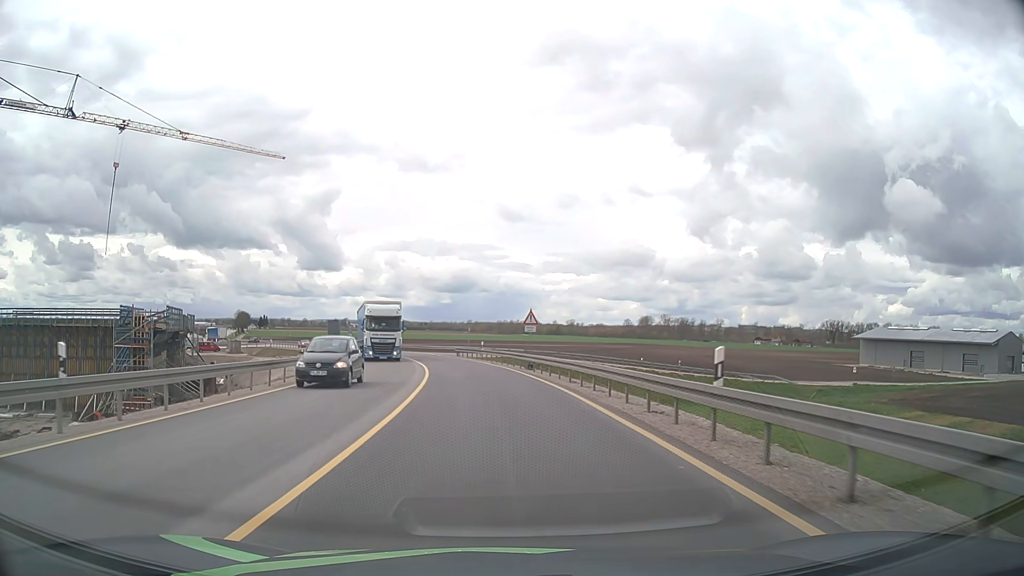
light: Day
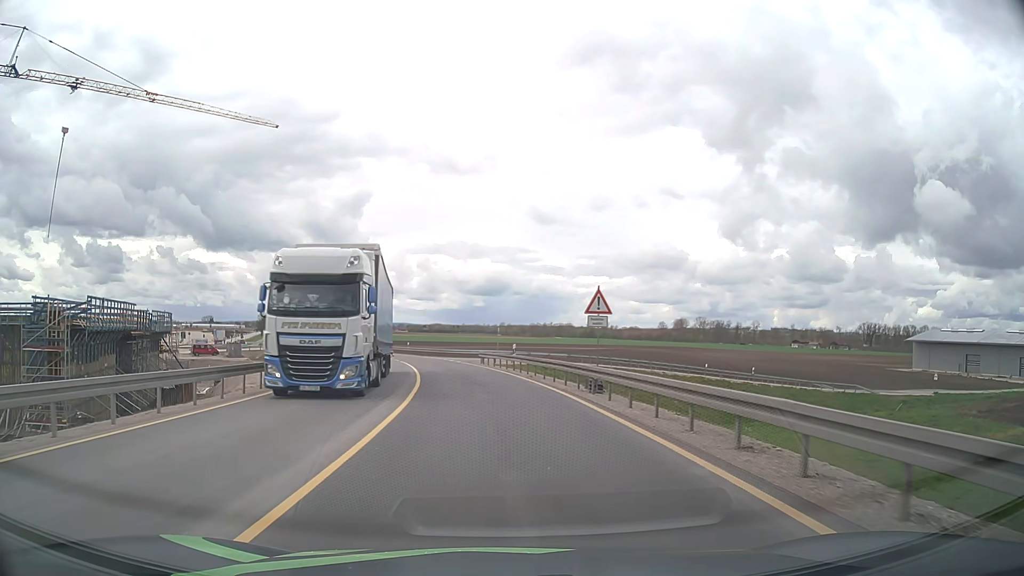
(-0.4, +14.7) m; -3°
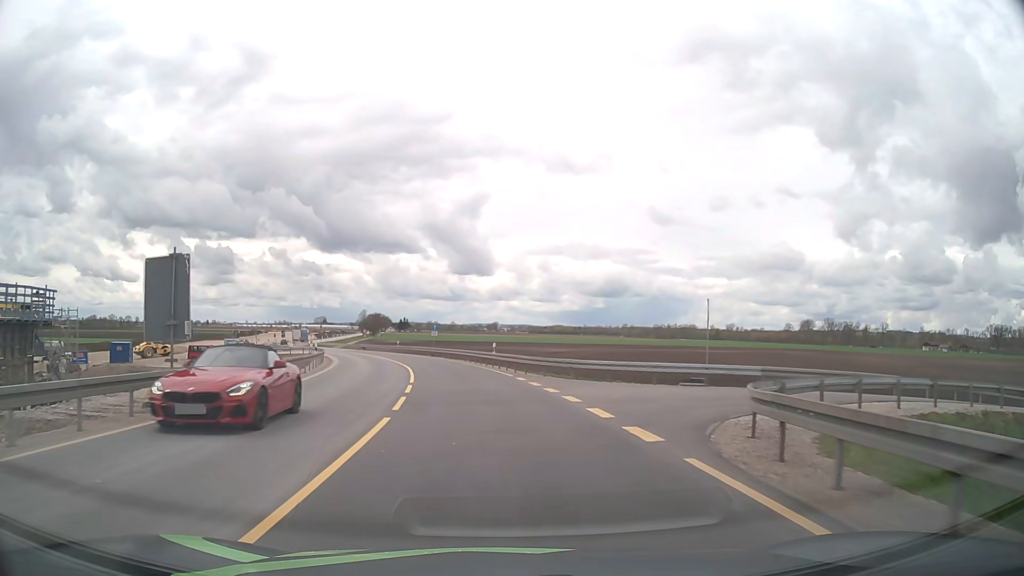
(-3.2, +38.4) m; -10°
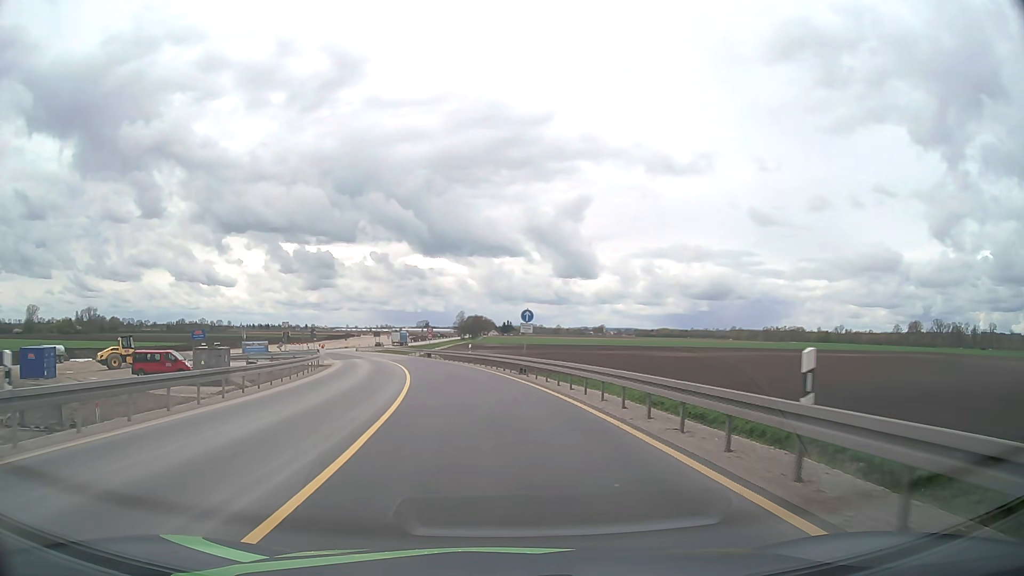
(-2.5, +30.9) m; -9°
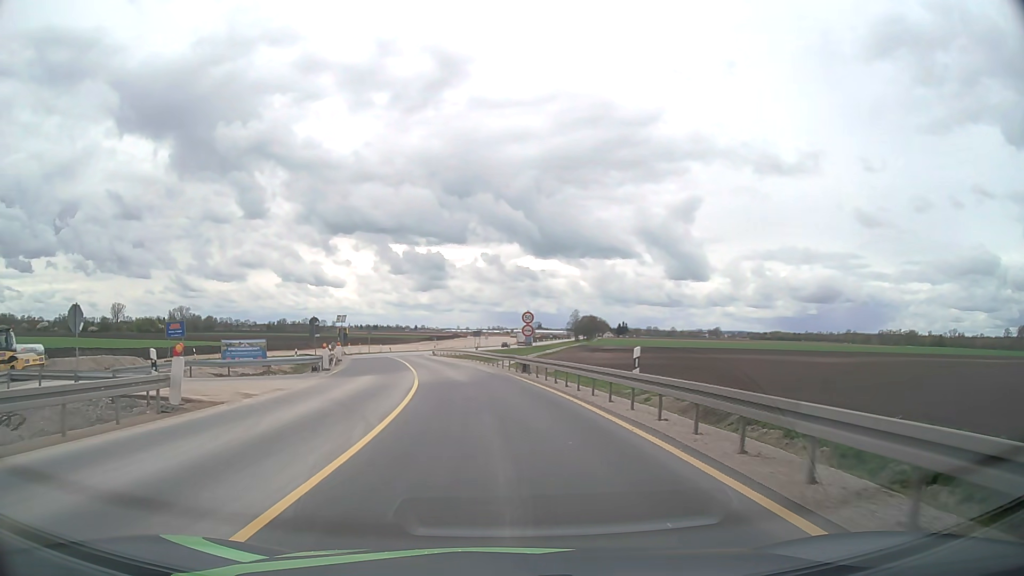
(-2.6, +31.7) m; -10°
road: unclassified
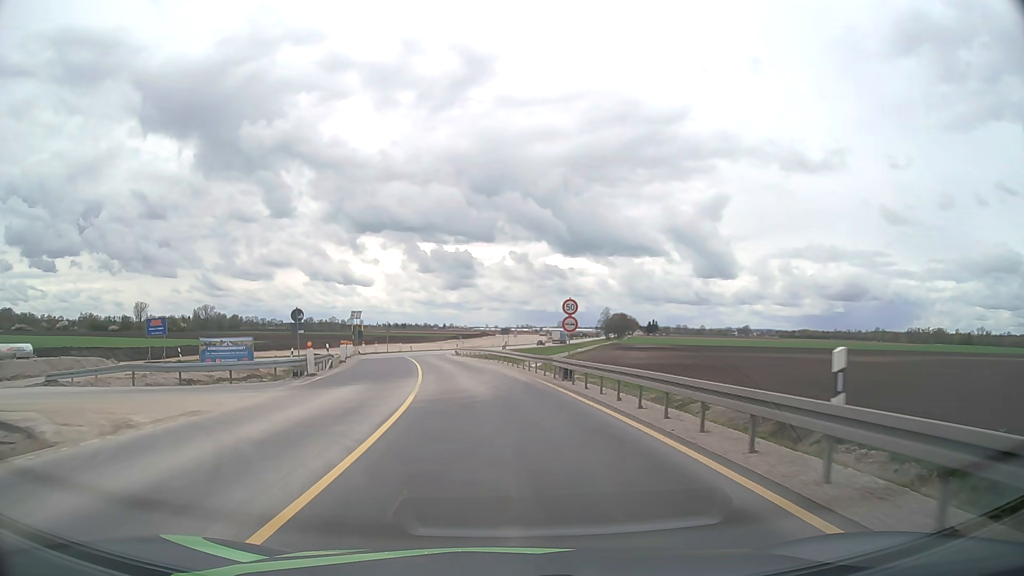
(-0.2, +8.1) m; -2°
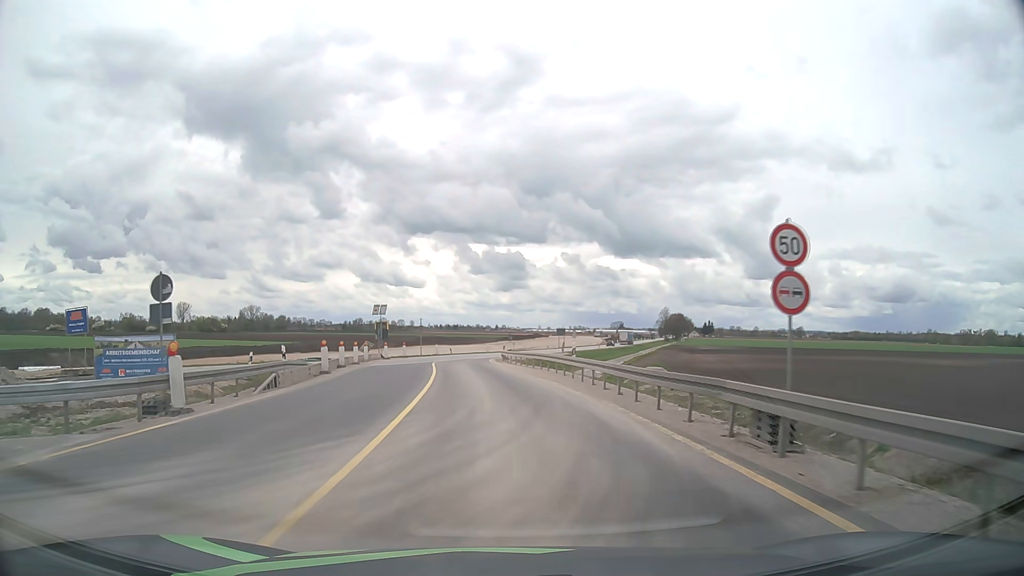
(-0.6, +16.2) m; -4°
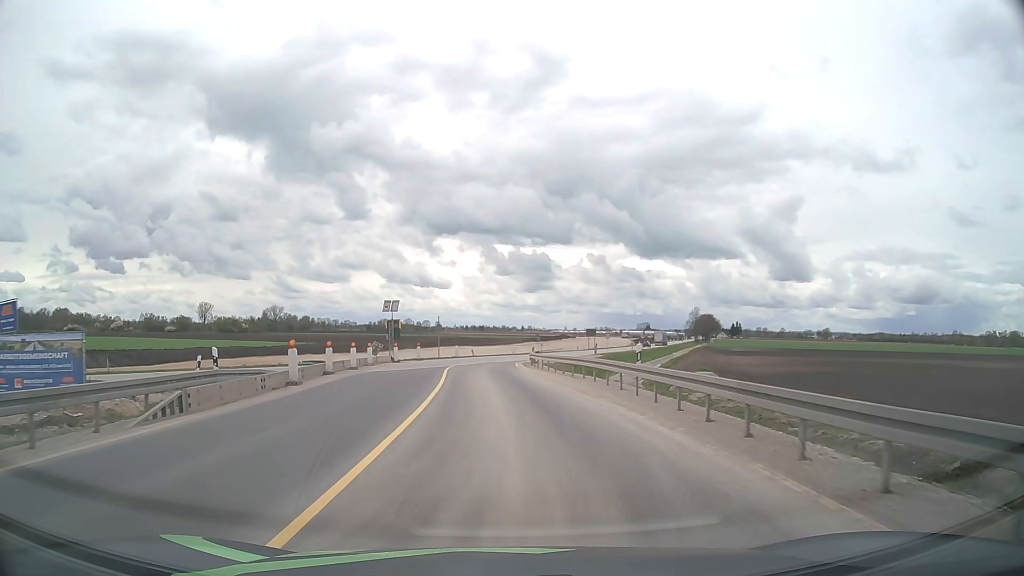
(-0.2, +8.1) m; -2°
(0, +10) (-1, +20) (-1, +30) (-1, +40) (-1, +50) (0, +60) (+2, +70) (+5, +79) (+8, +89) (+11, +98) m
